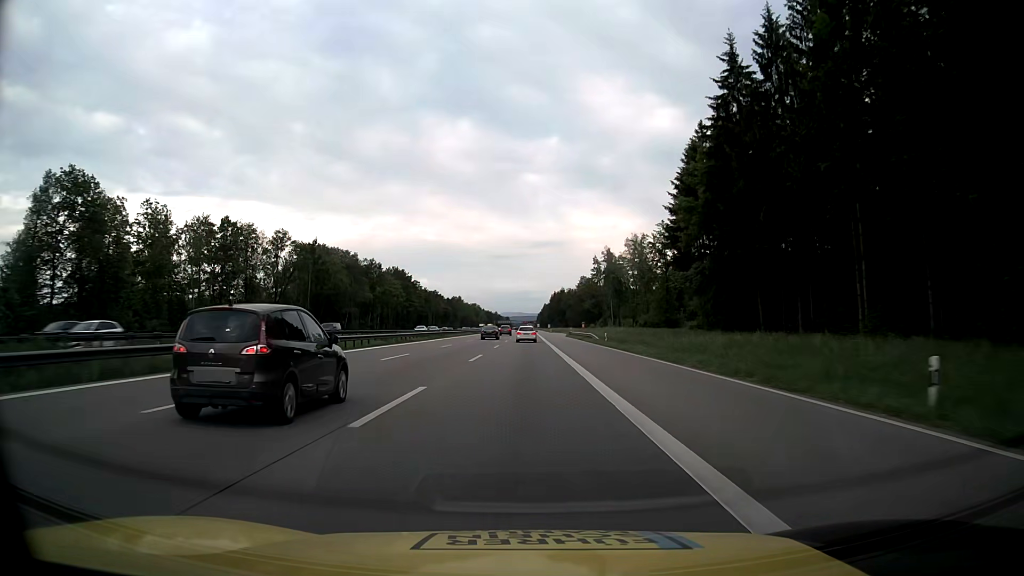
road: motorway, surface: asphalt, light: Day
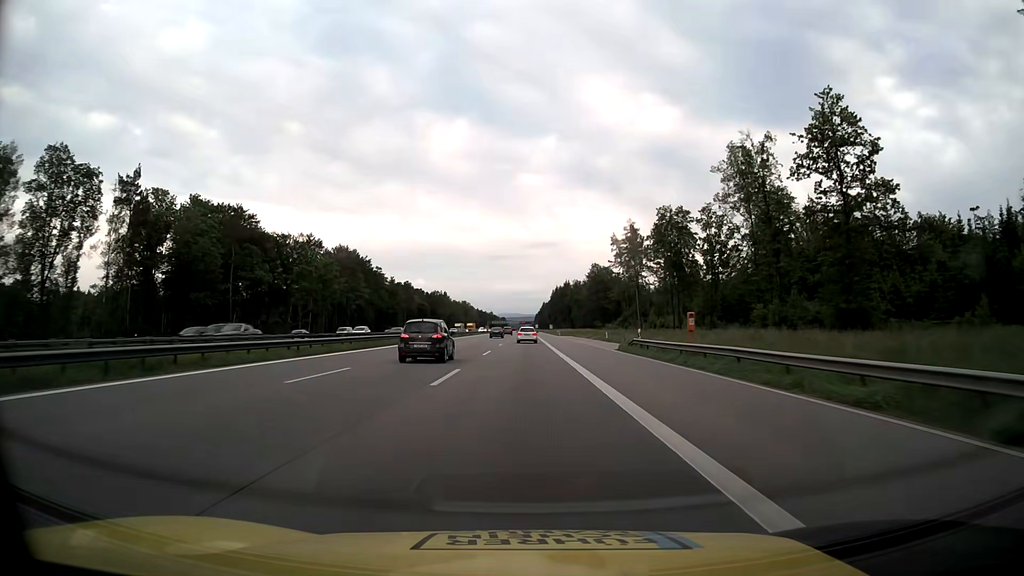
(+0.3, +65.0) m; 0°
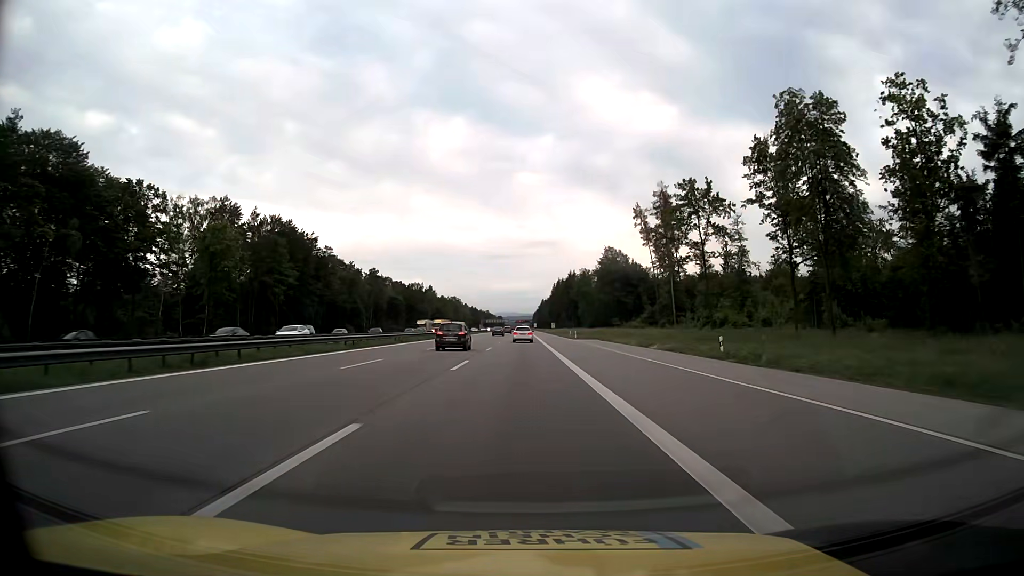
(+0.1, +48.8) m; 0°
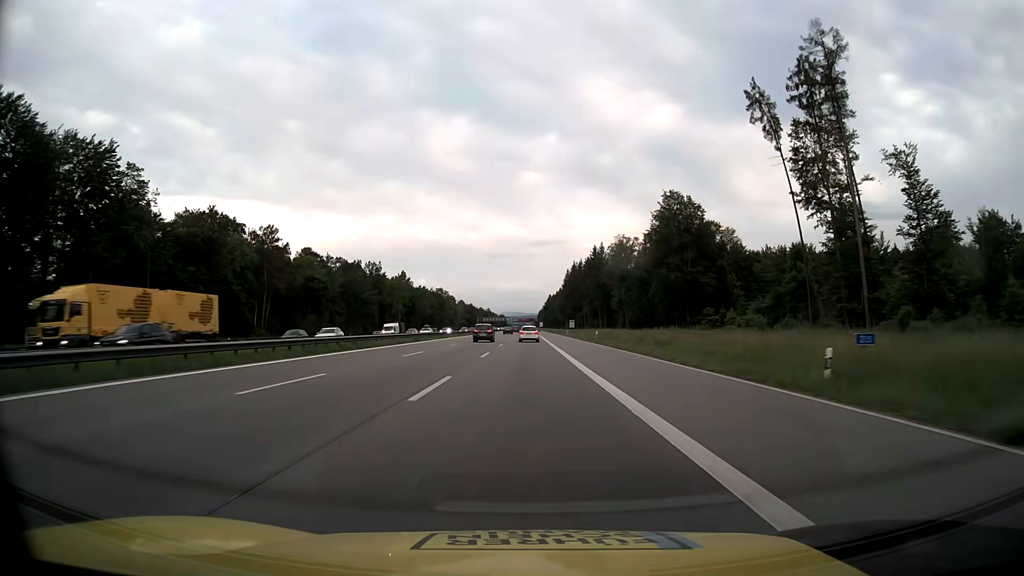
(-0.5, +81.4) m; 0°
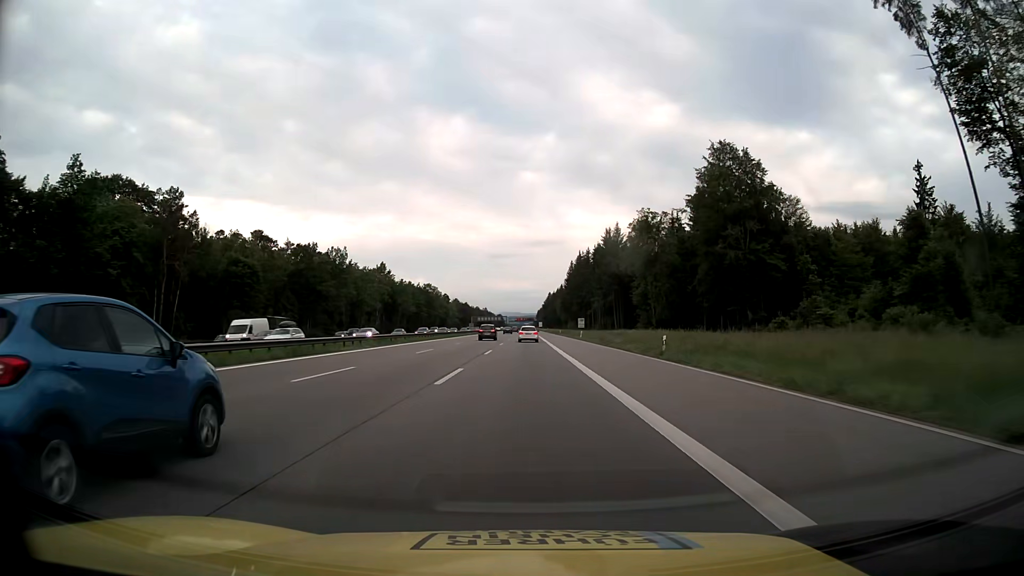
(0.0, +32.6) m; 0°
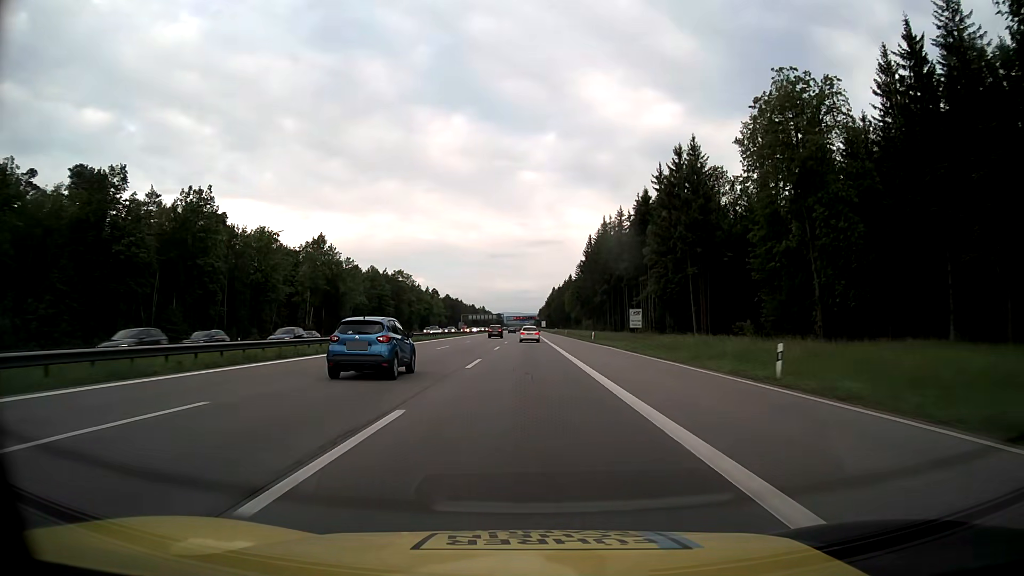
(-0.1, +65.3) m; 0°
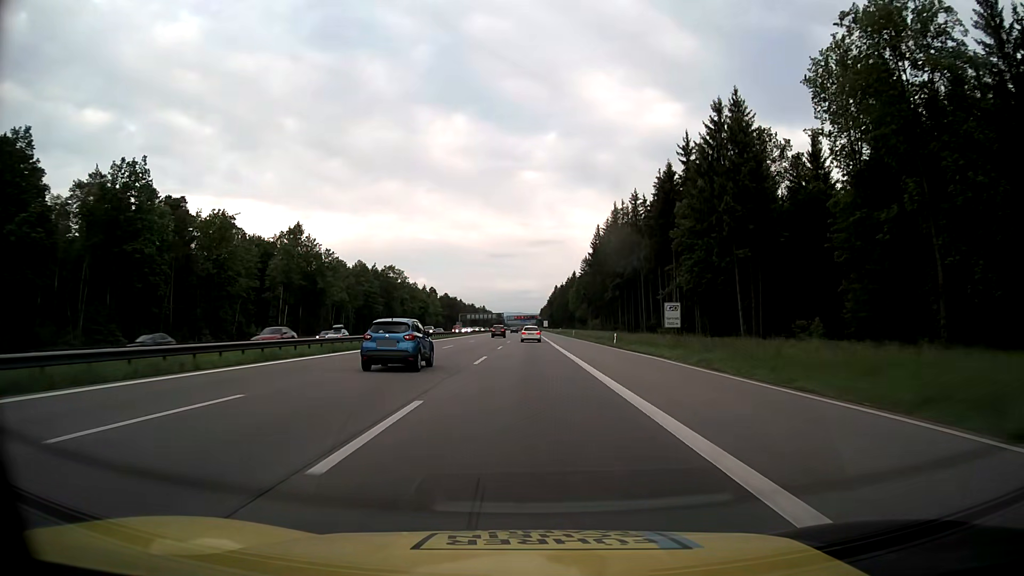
(0.0, +16.3) m; 0°
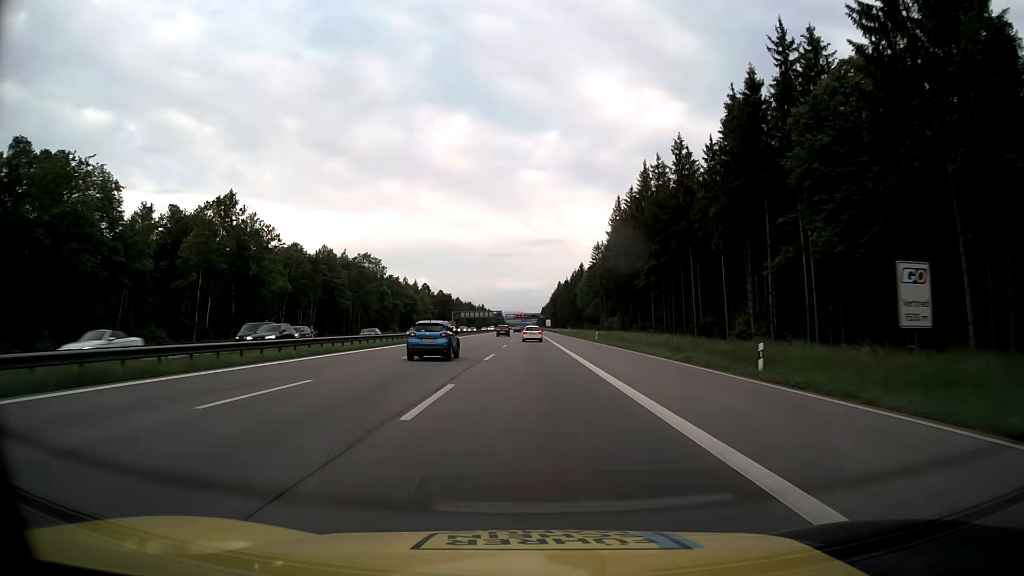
(-0.1, +32.7) m; 0°
(0, +10) (0, +20) (0, +30) (0, +40) (0, +50) (0, +60) (0, +70) (0, +80) (0, +90) (0, +100) m
